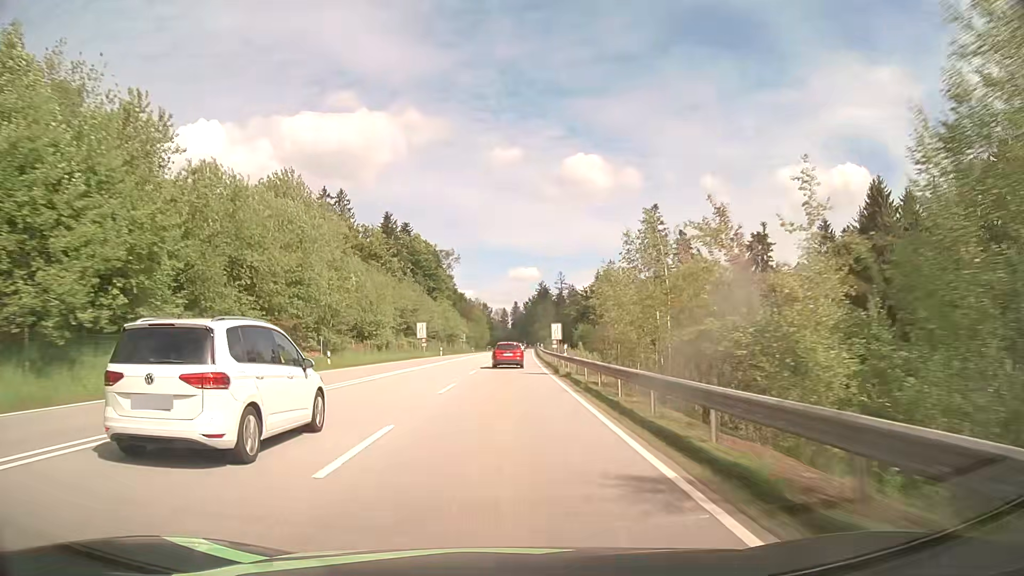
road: primary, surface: asphalt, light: Day
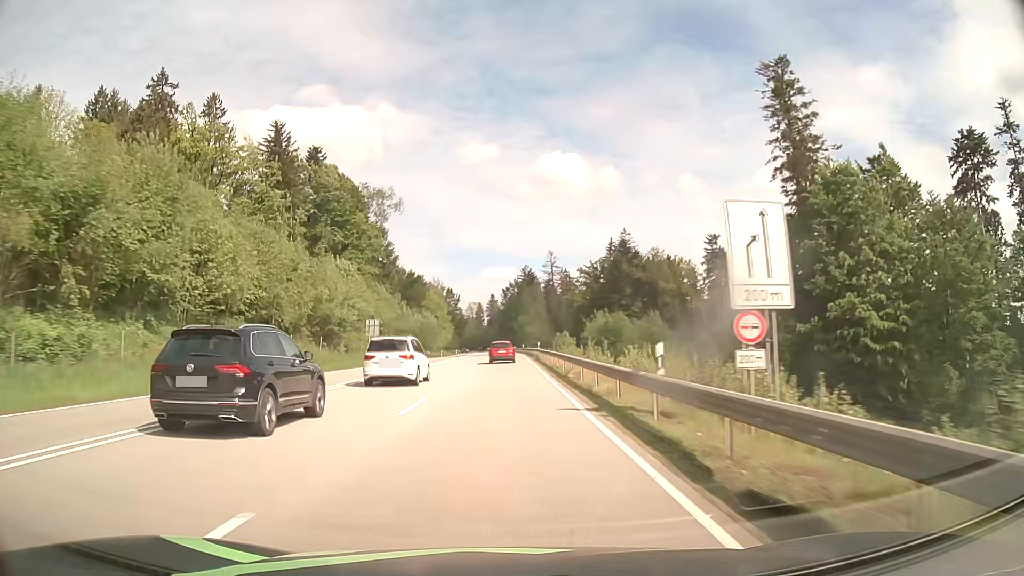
(+1.5, +77.5) m; +2°
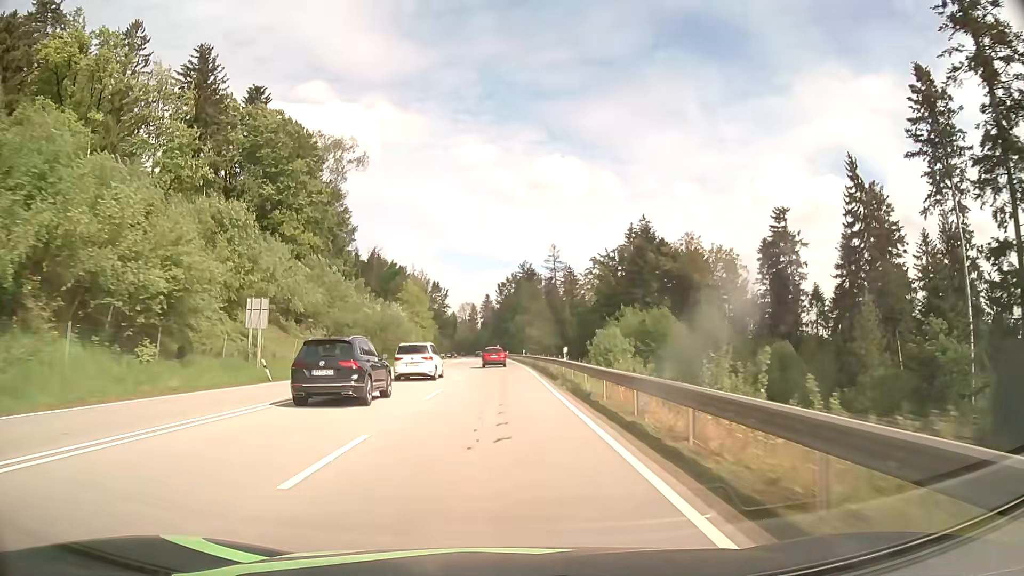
(+0.1, +30.8) m; 0°
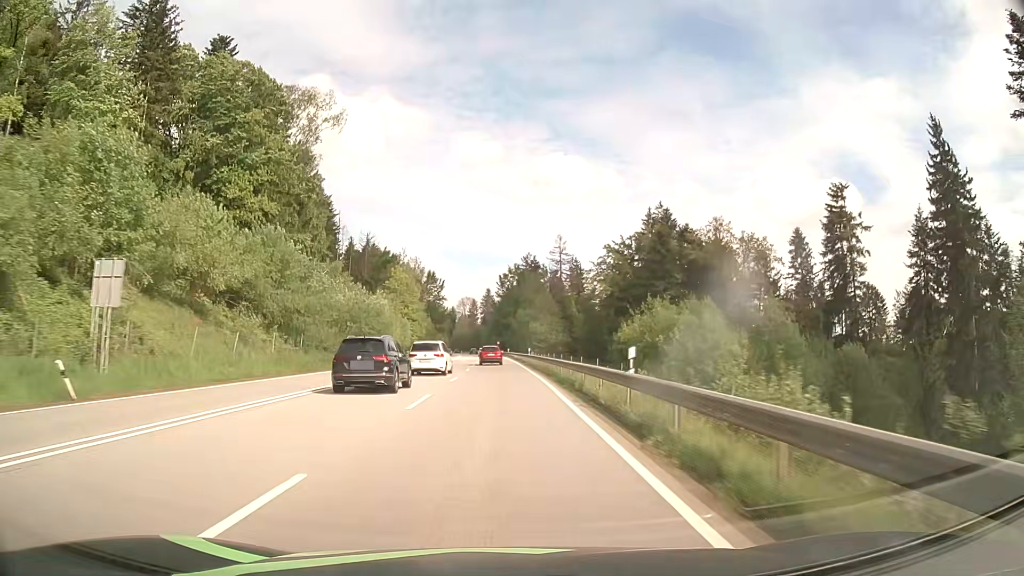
(0.0, +15.3) m; 0°
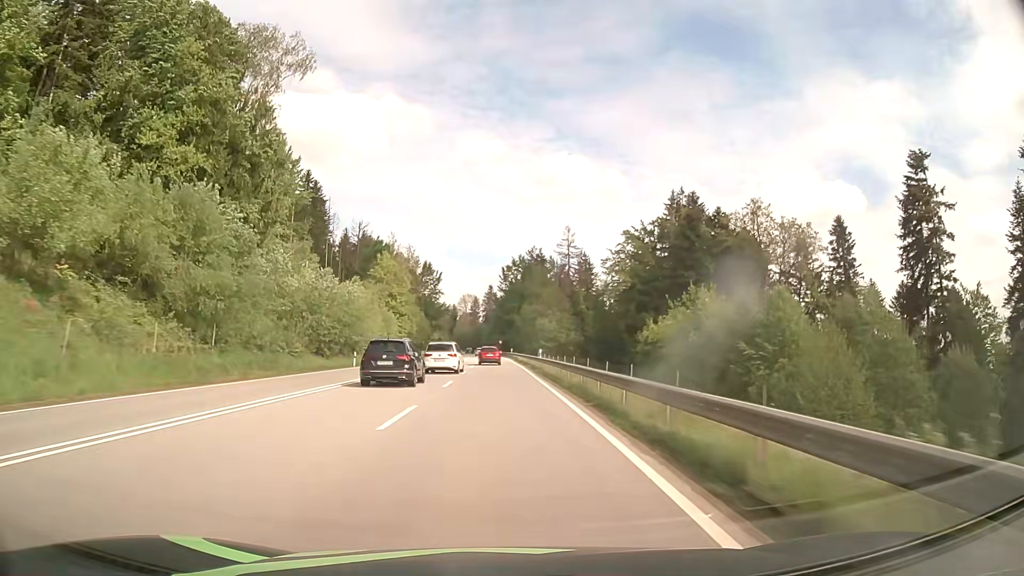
(0.0, +15.3) m; 0°
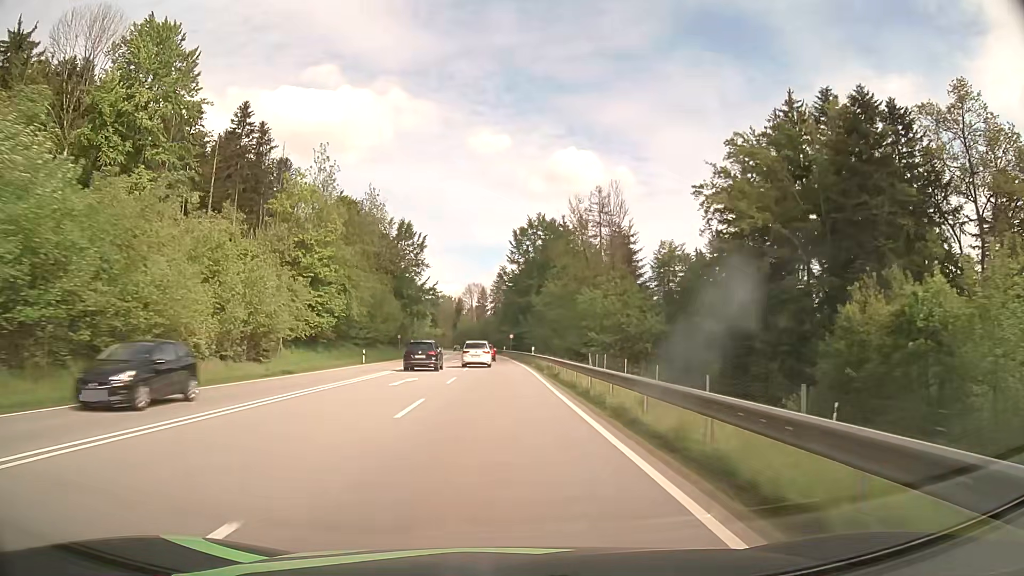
(-0.4, +46.3) m; -1°
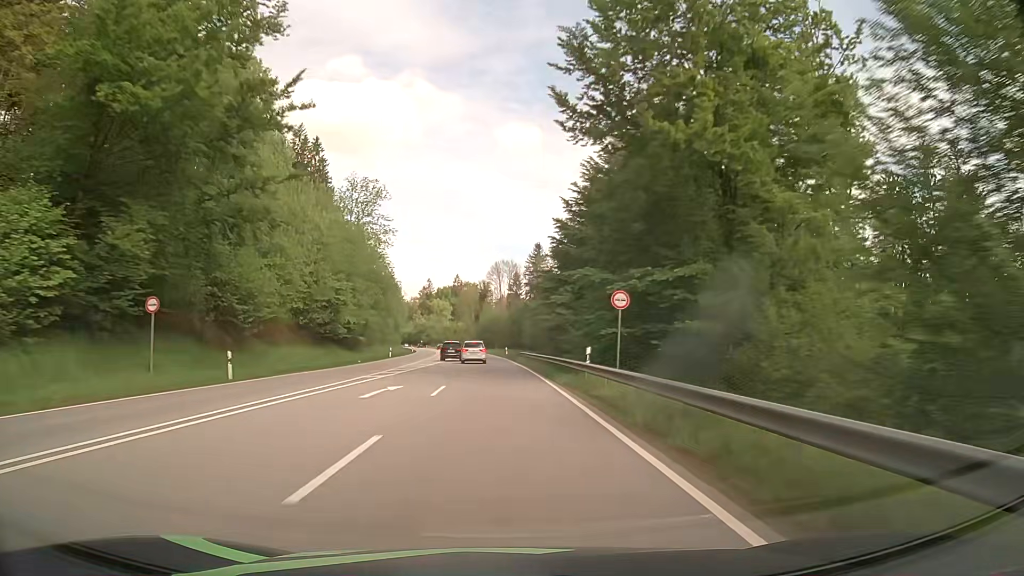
(-1.6, +78.6) m; -3°
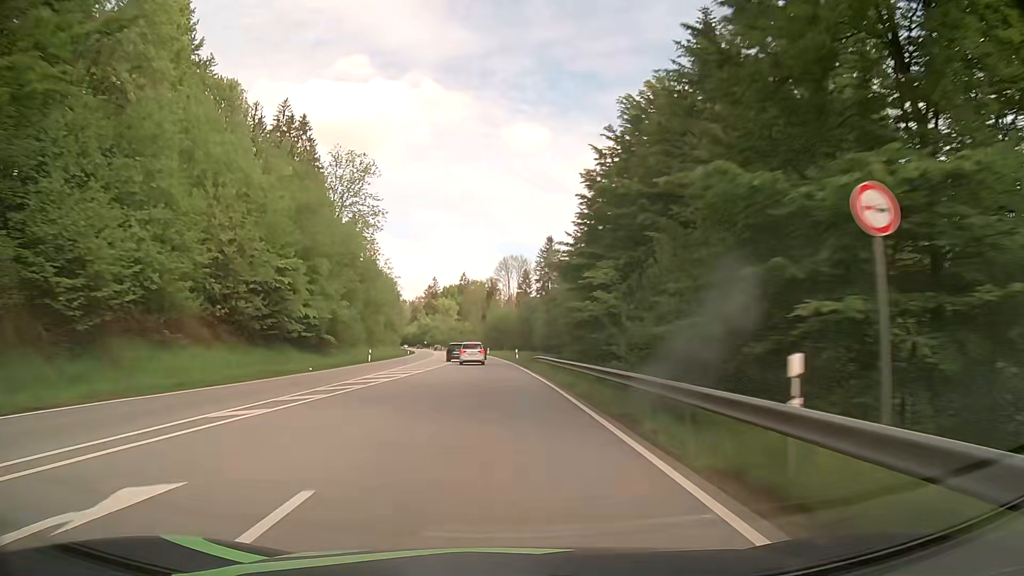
(-0.1, +15.9) m; -1°
(0, +10) (0, +20) (0, +30) (-1, +40) (-1, +50) (-2, +60) (-2, +70) (-3, +80) (-4, +90) (-5, +100) m
